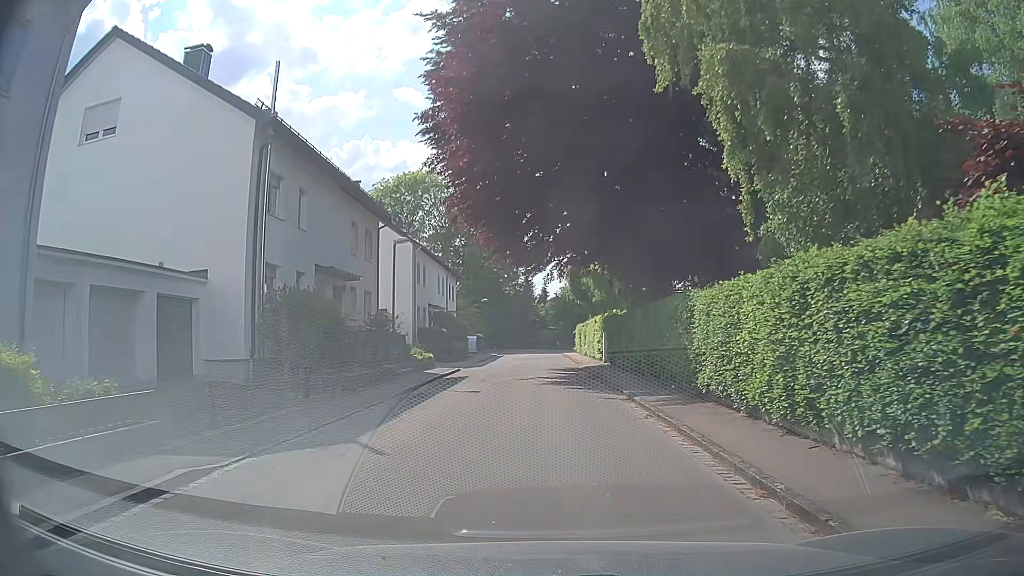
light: Day
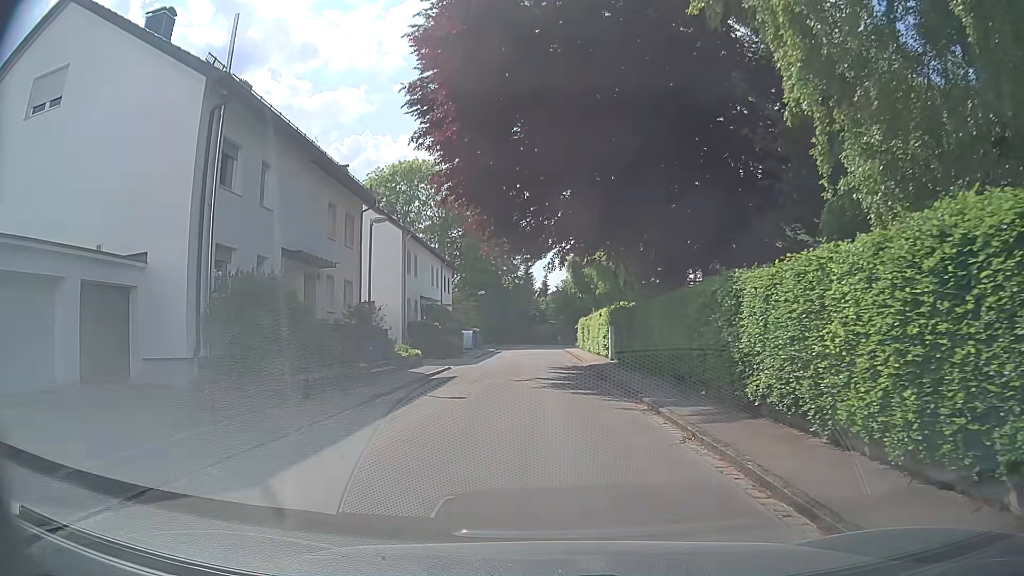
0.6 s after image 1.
(0.0, +3.2) m; 0°
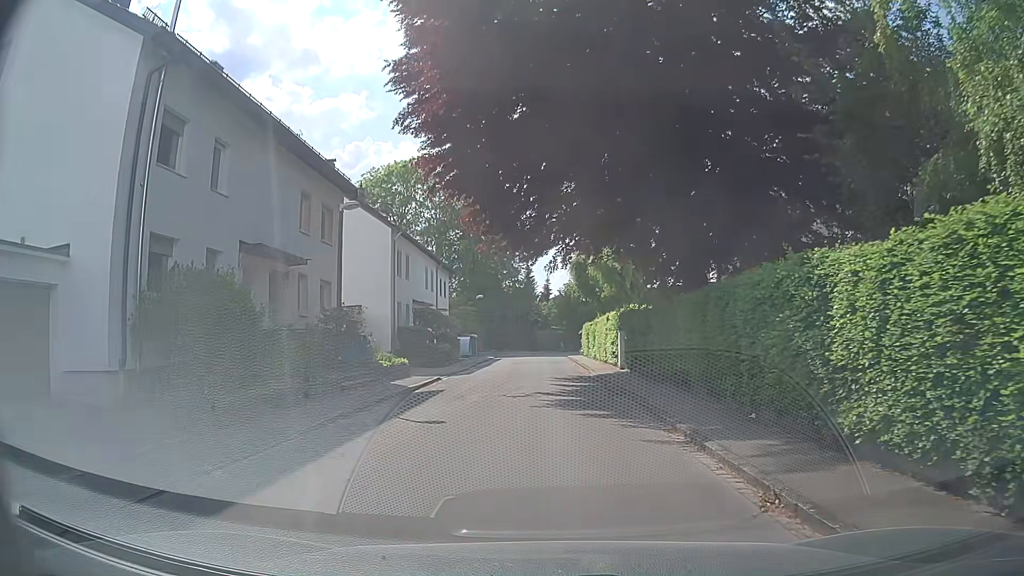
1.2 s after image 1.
(0.0, +3.1) m; 0°
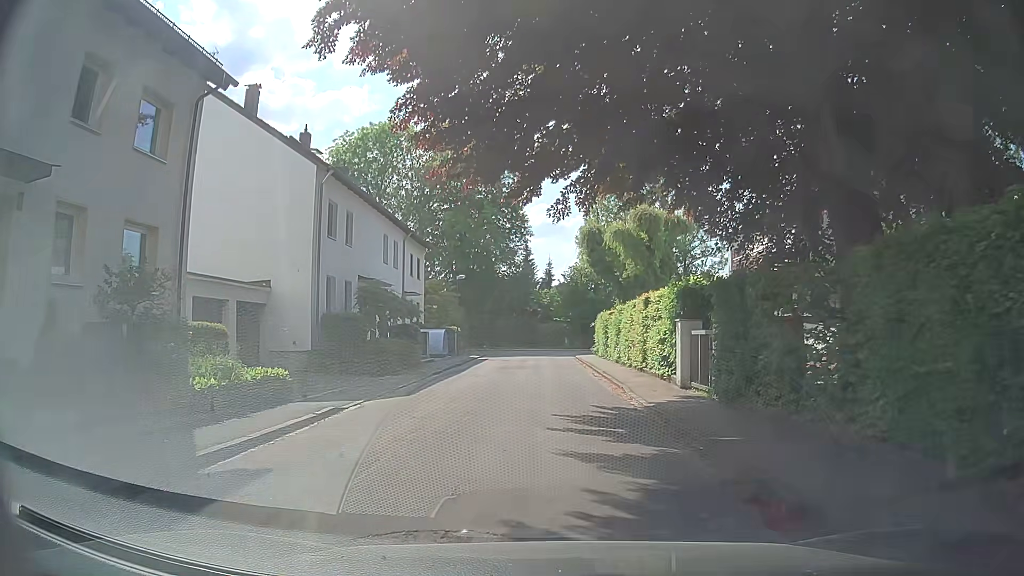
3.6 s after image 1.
(-0.1, +12.2) m; -1°
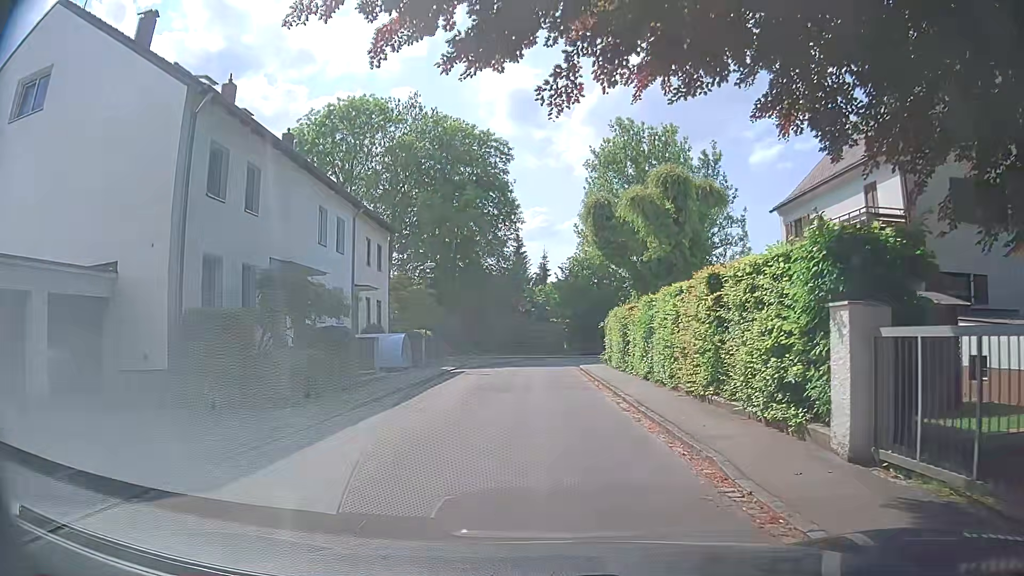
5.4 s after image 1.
(+0.2, +9.0) m; +3°
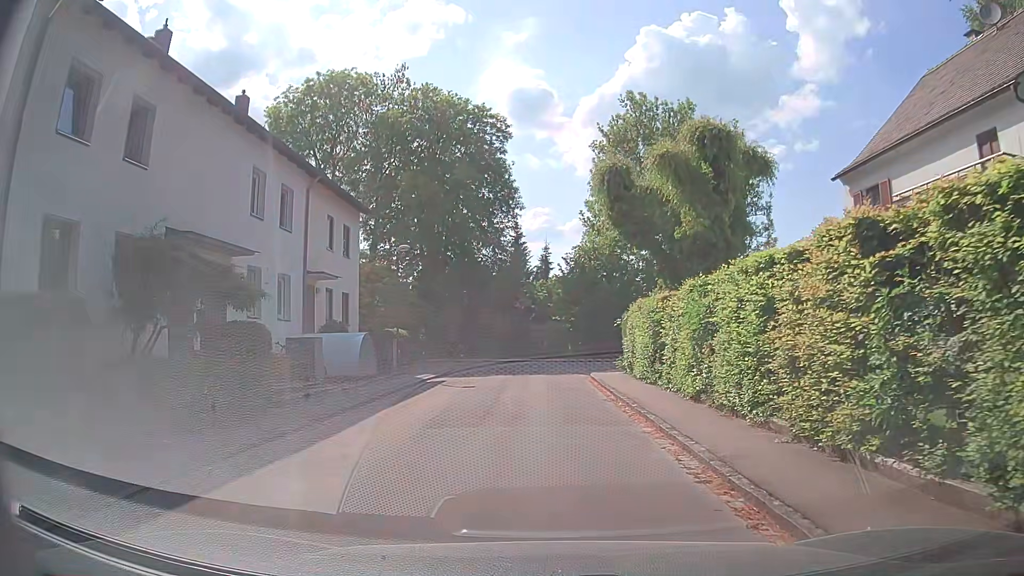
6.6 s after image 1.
(-0.2, +6.1) m; +1°
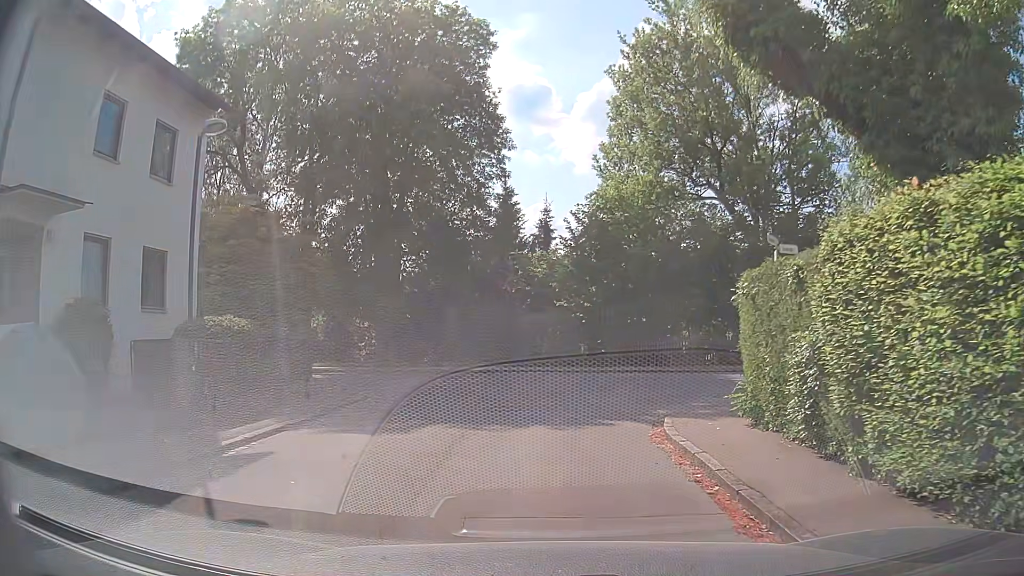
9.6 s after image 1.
(-0.6, +14.6) m; -2°
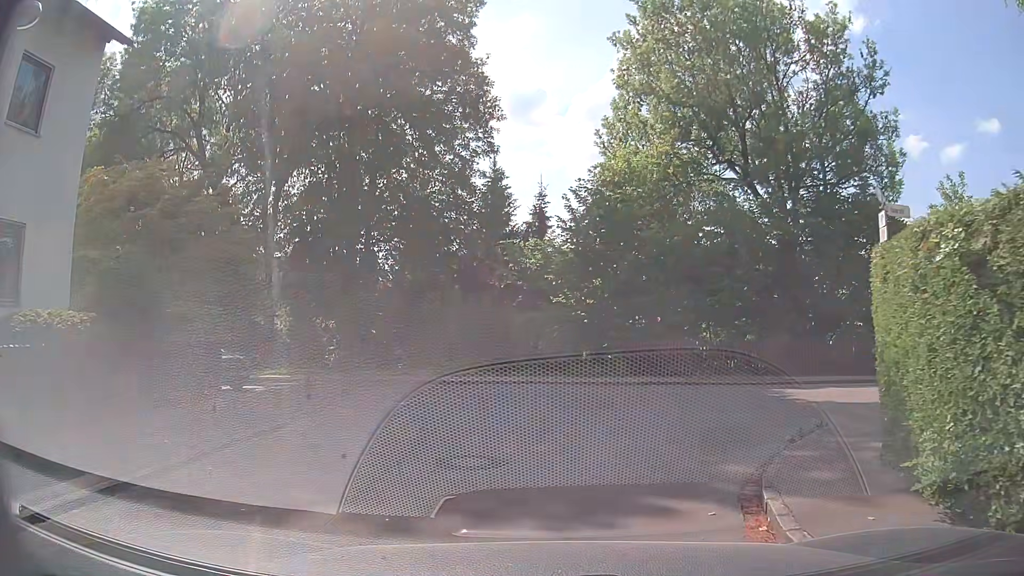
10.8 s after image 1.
(0.0, +4.9) m; 0°
